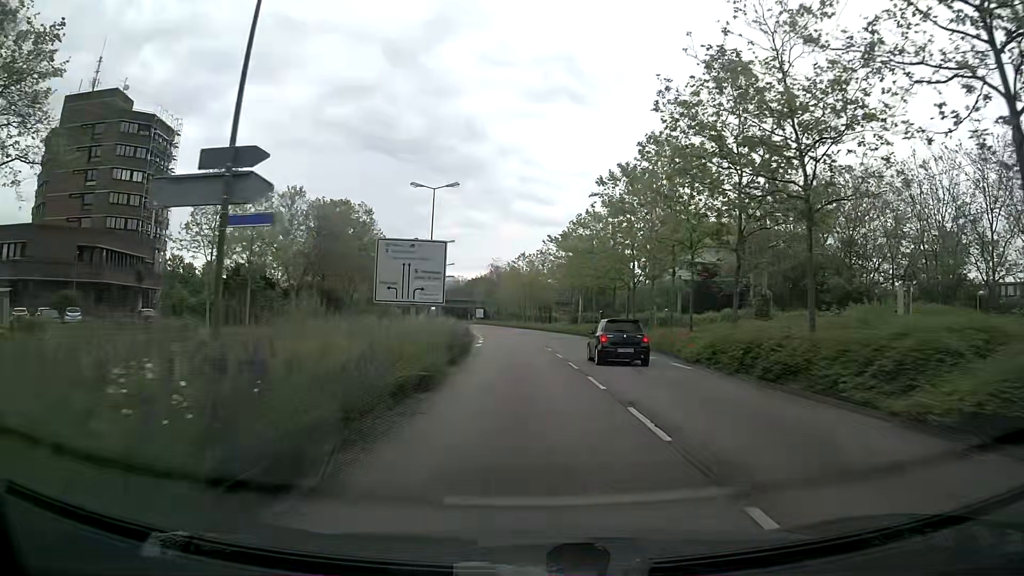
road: secondary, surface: asphalt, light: Day
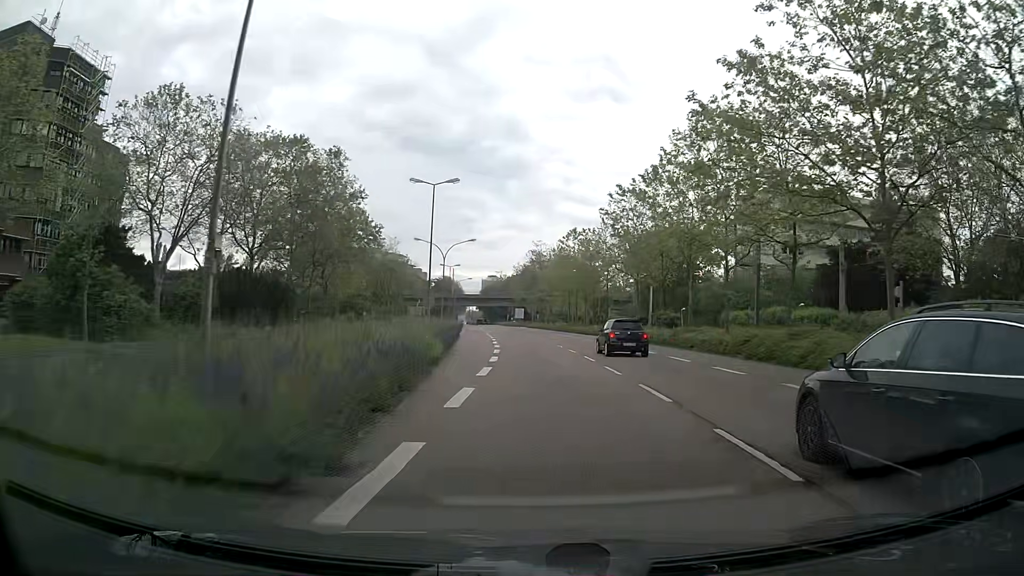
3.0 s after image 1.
(-0.6, +32.1) m; -3°
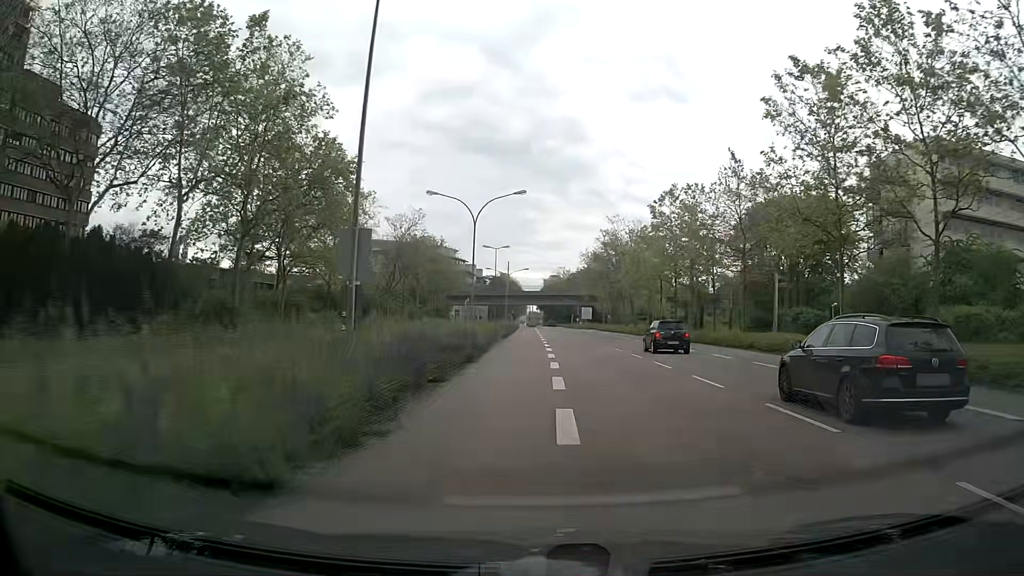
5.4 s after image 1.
(-1.3, +27.1) m; -5°
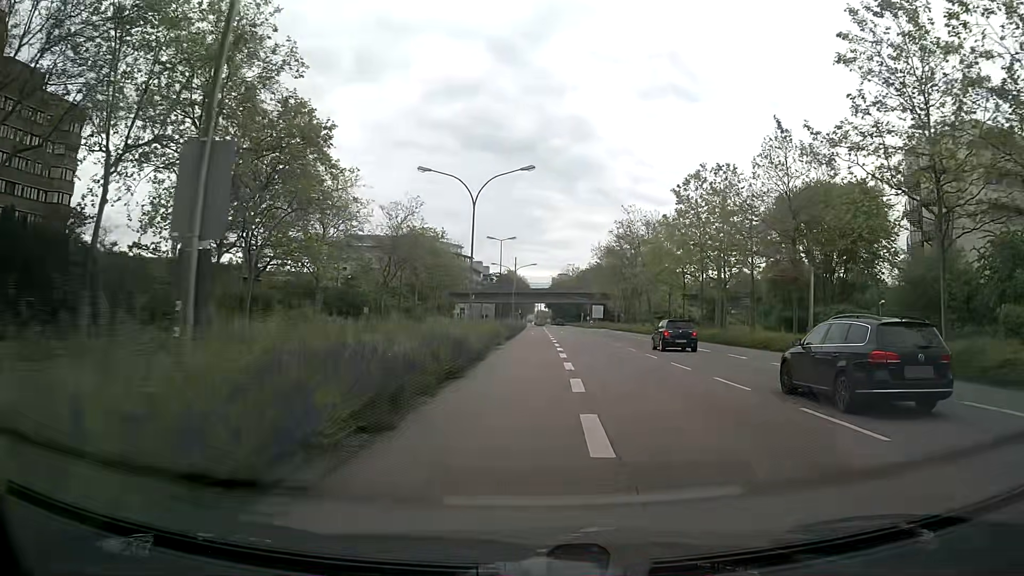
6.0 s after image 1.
(0.0, +6.7) m; -1°
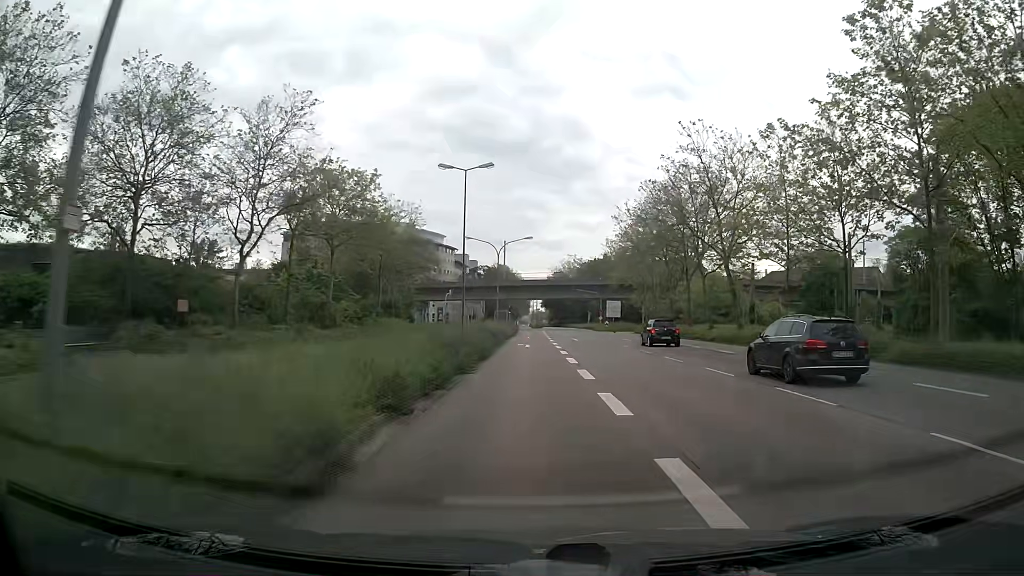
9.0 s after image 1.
(+0.2, +33.0) m; 0°
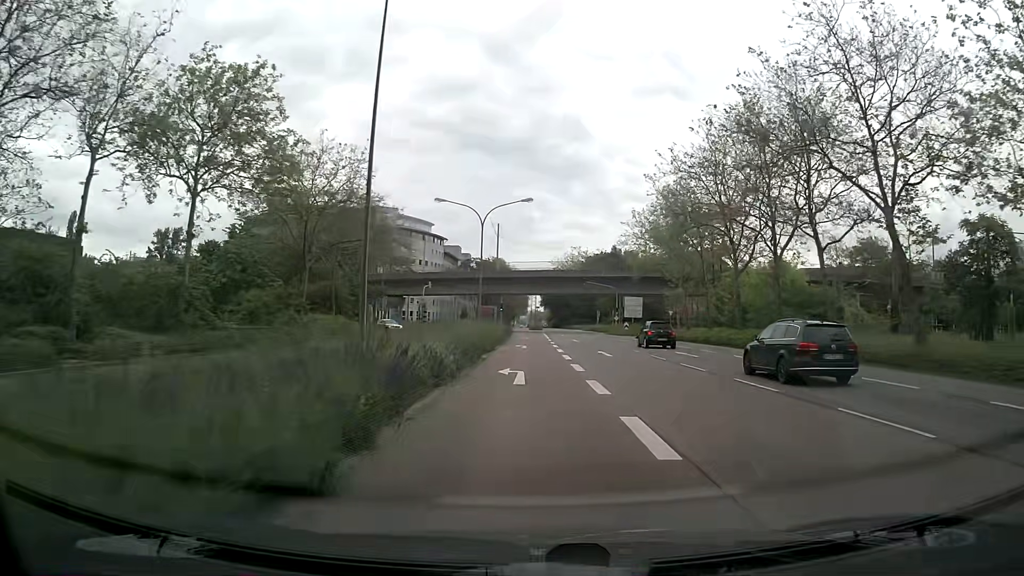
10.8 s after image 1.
(0.0, +21.1) m; 0°
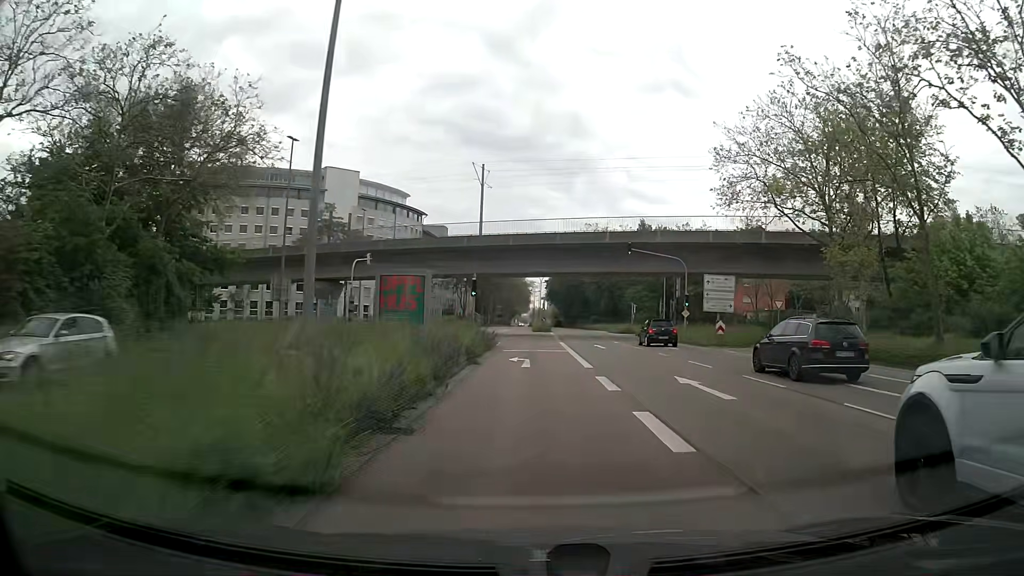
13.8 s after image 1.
(0.0, +35.8) m; -1°
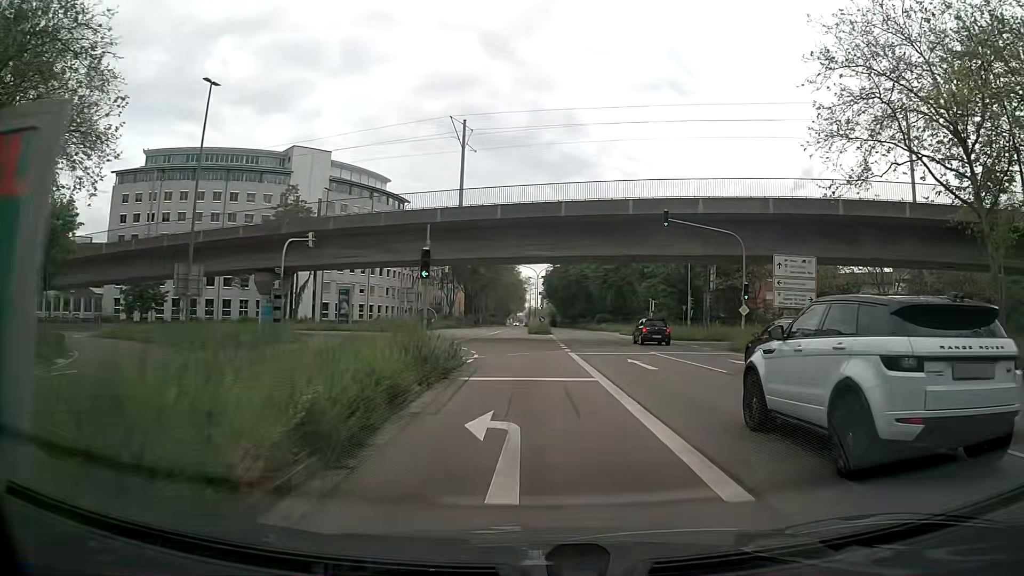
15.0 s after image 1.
(+0.1, +13.9) m; 0°
(0, +10) (0, +20) (-1, +30) (-4, +39) (-10, +48) (-17, +54) (-26, +59) (-36, +61) (-46, +62) (-56, +63) m
